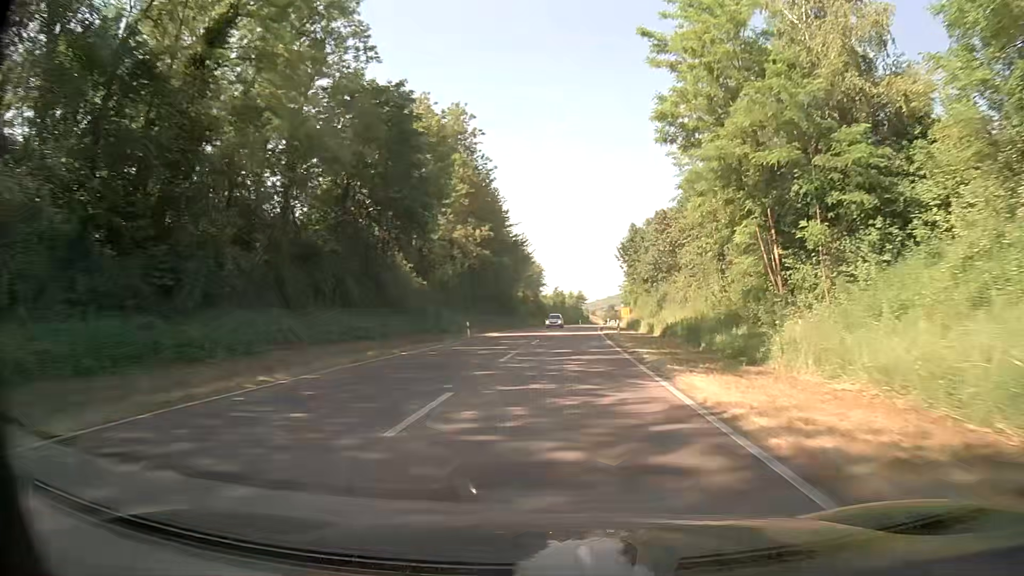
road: primary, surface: asphalt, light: Day
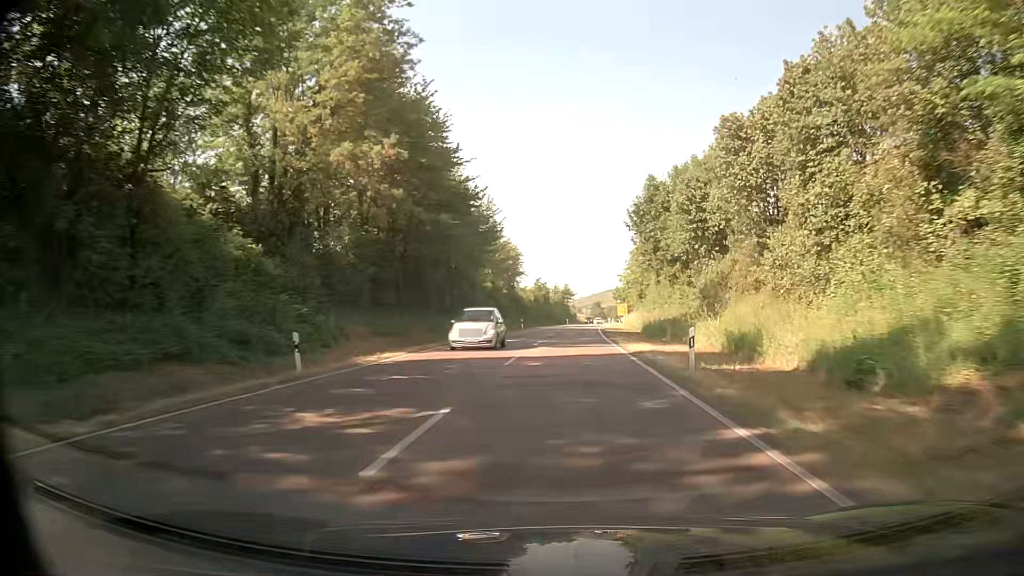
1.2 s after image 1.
(+0.4, +25.8) m; +2°
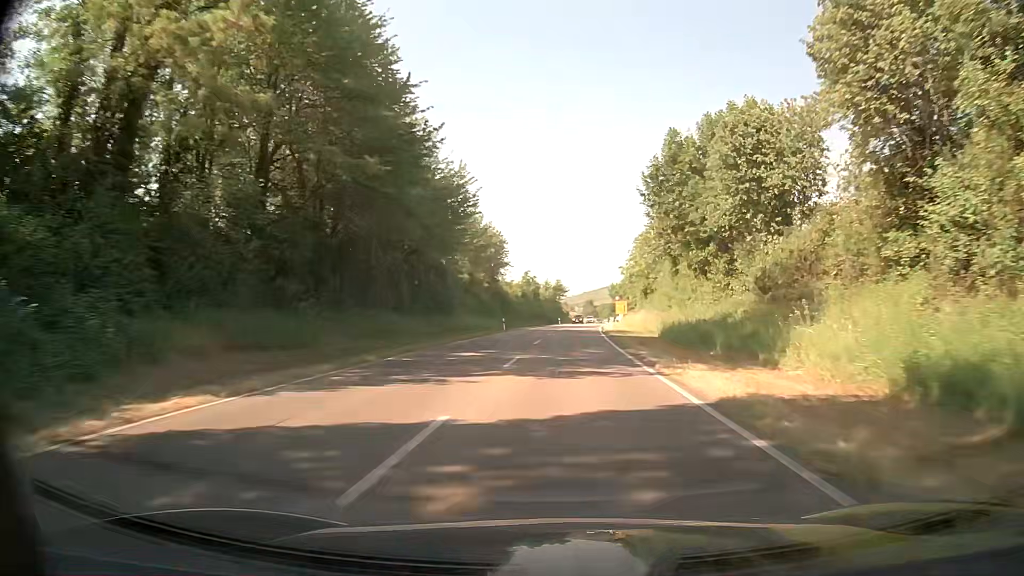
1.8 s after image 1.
(0.0, +12.8) m; +1°
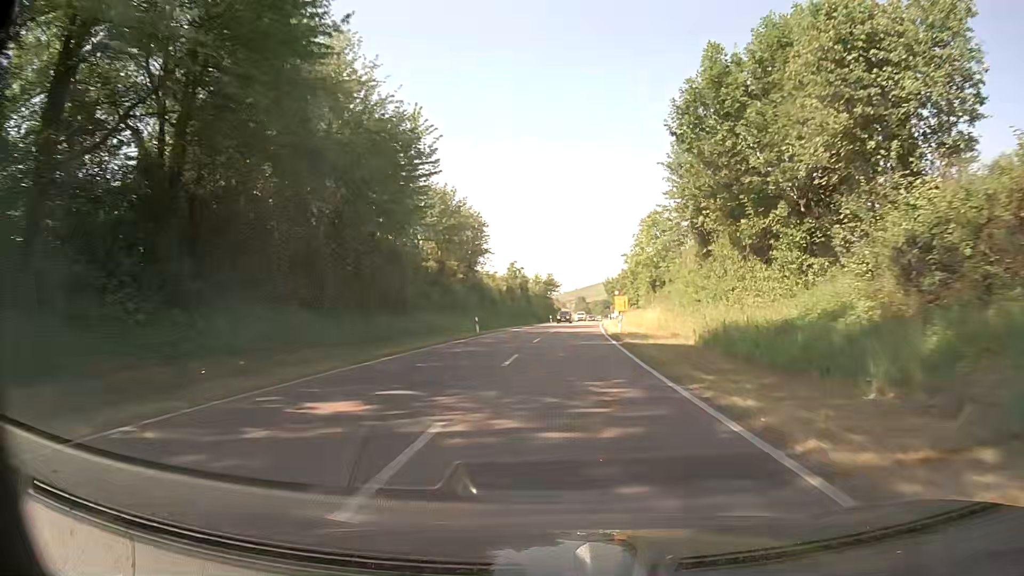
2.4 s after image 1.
(+0.1, +12.5) m; +1°
